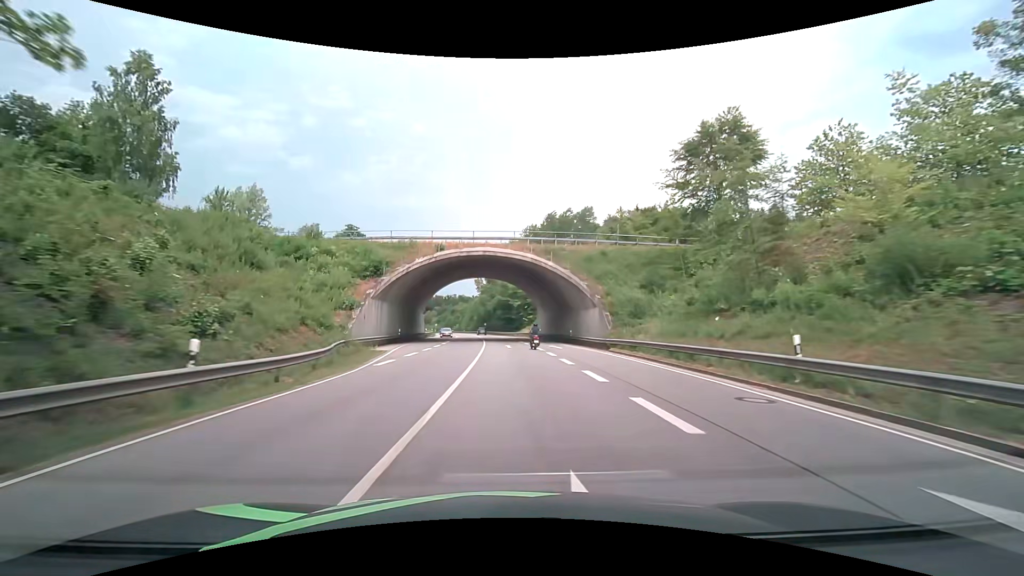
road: primary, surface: asphalt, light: Day
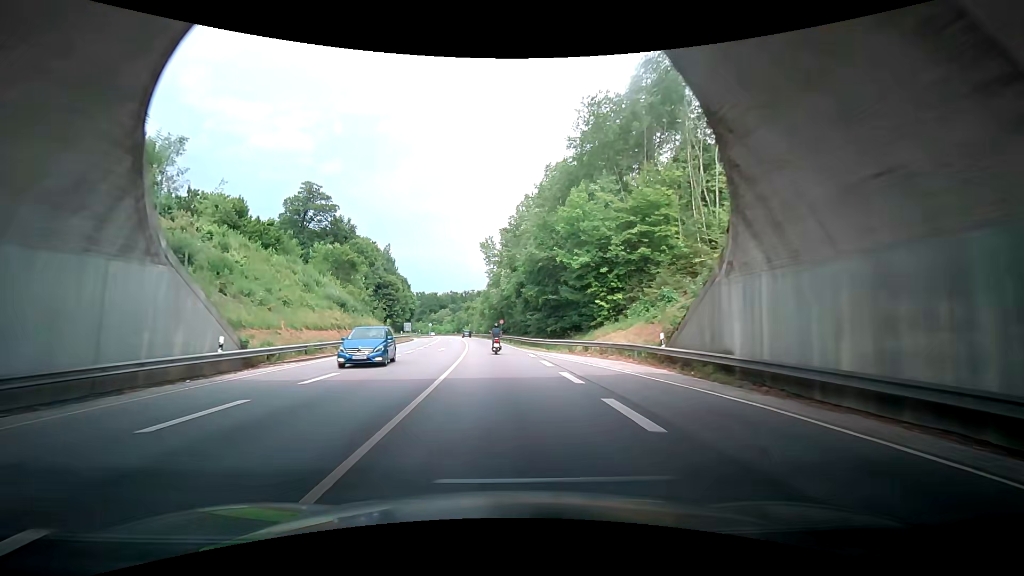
(-1.2, +59.8) m; -2°
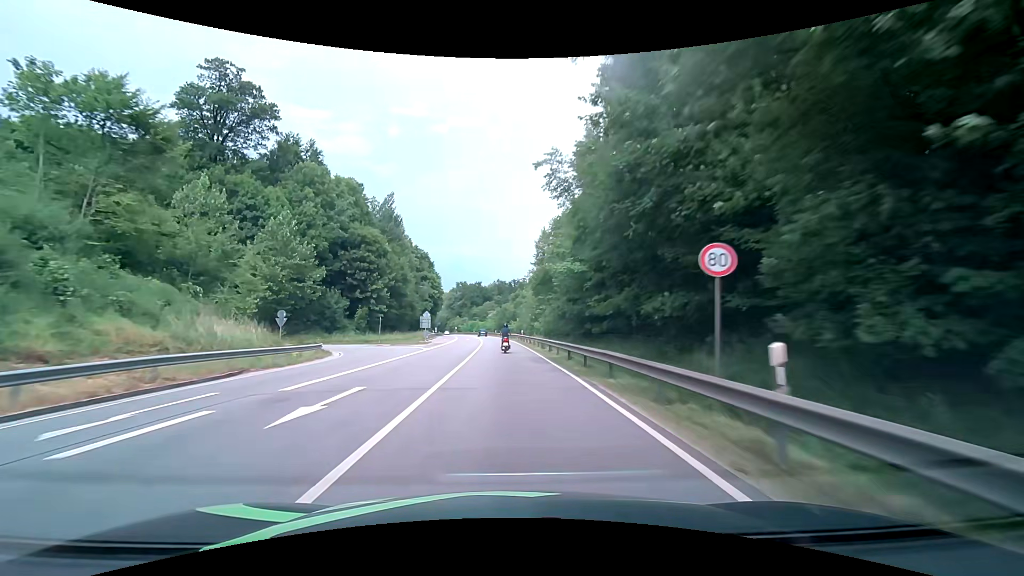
(-4.2, +62.2) m; -7°
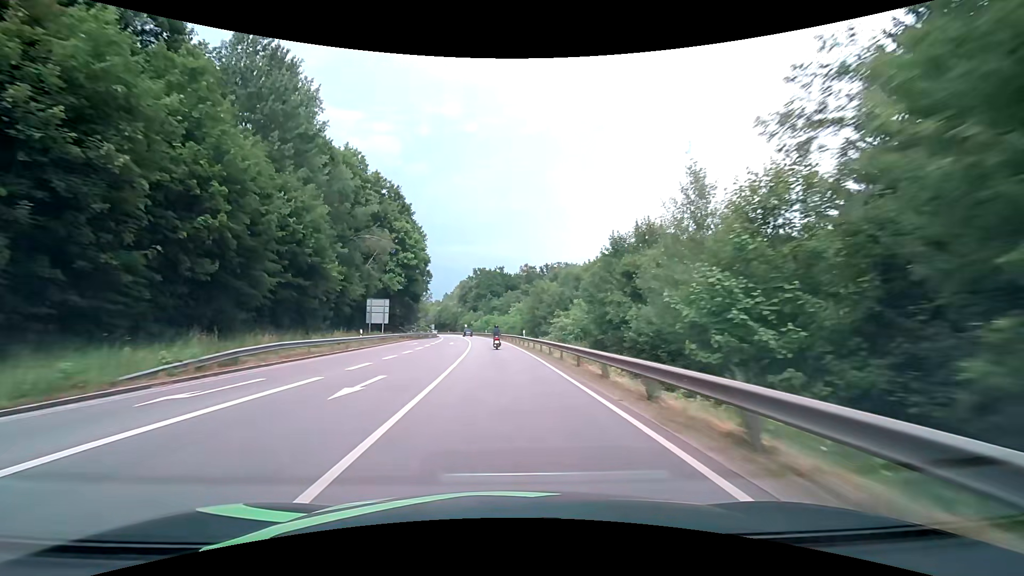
(-1.5, +63.6) m; -3°
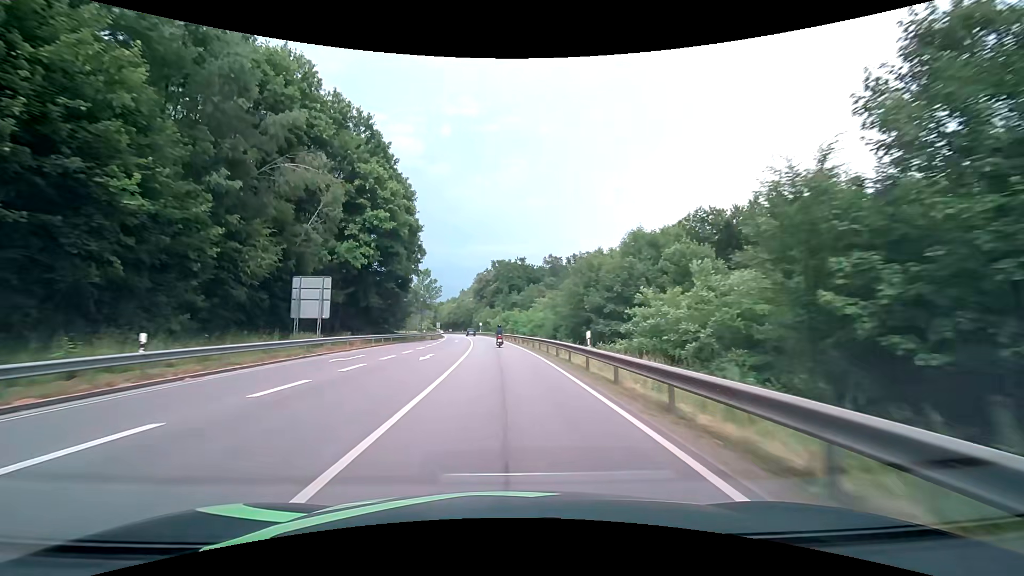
(-0.5, +25.4) m; -2°
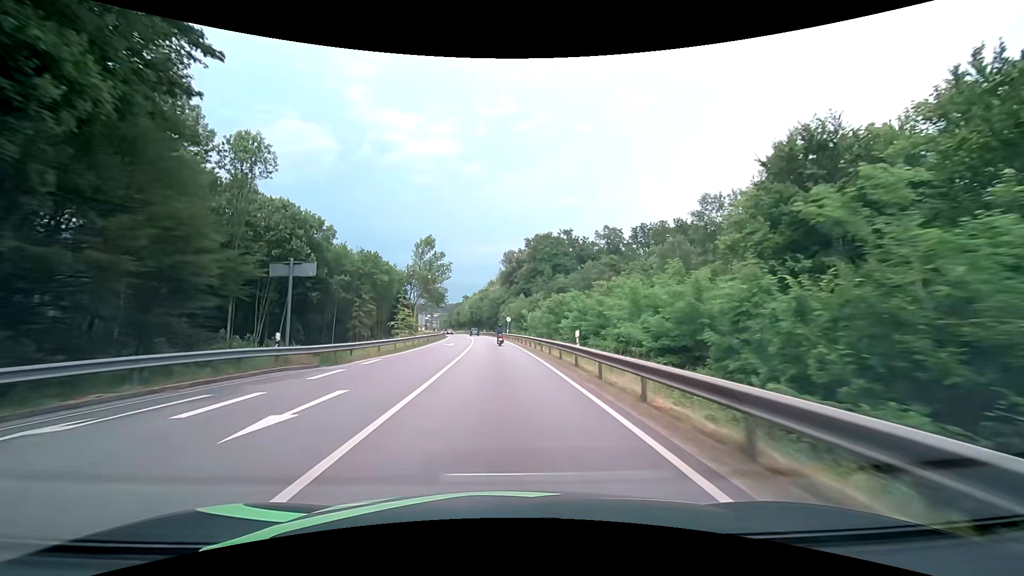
(-1.6, +50.8) m; -4°
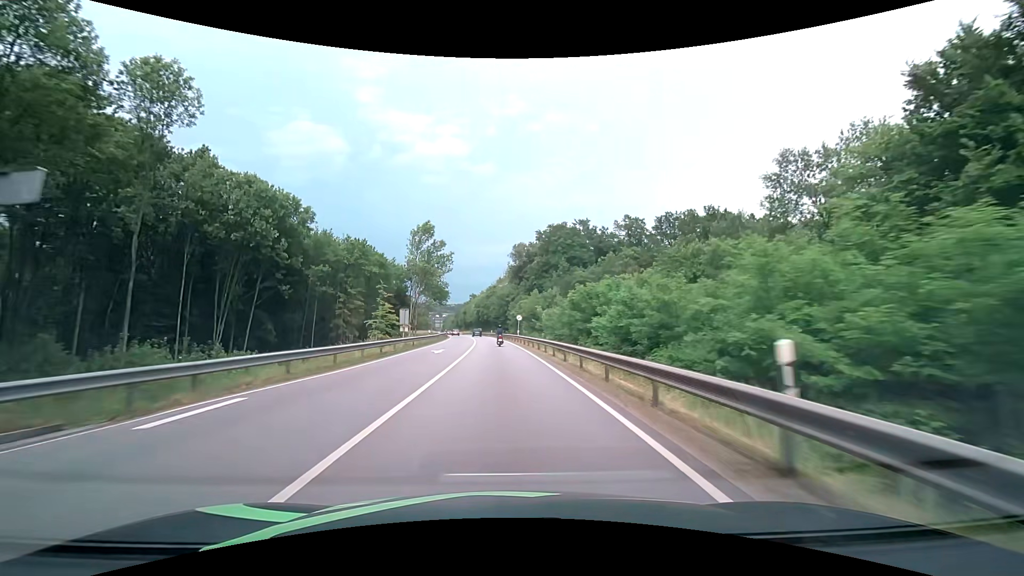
(-0.1, +12.7) m; -1°
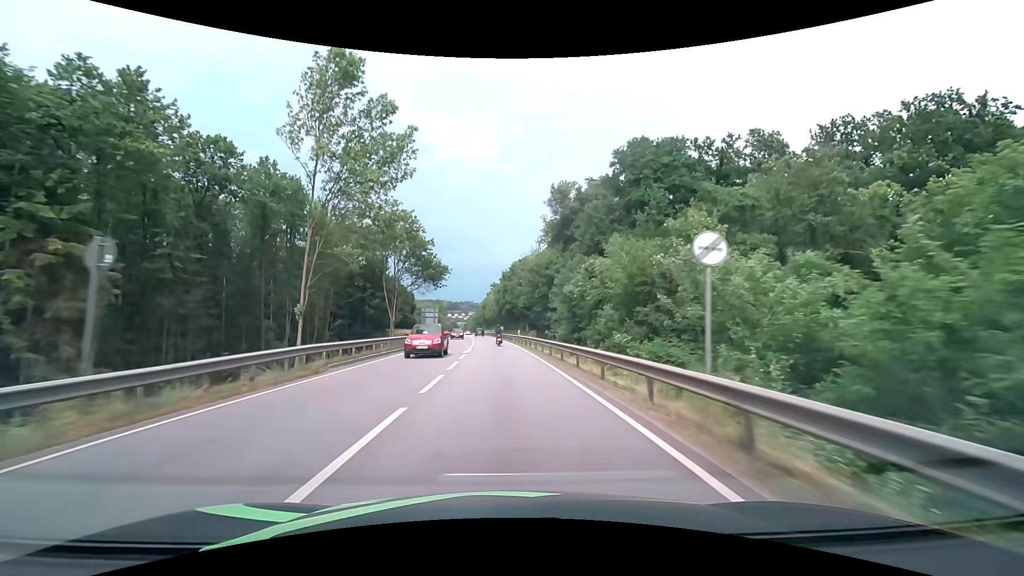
(-1.6, +51.1) m; -3°
(0, +10) (0, +20) (0, +30) (-1, +40) (-1, +50) (-2, +60) (-3, +70) (-4, +80) (-5, +90) (-5, +100) m
